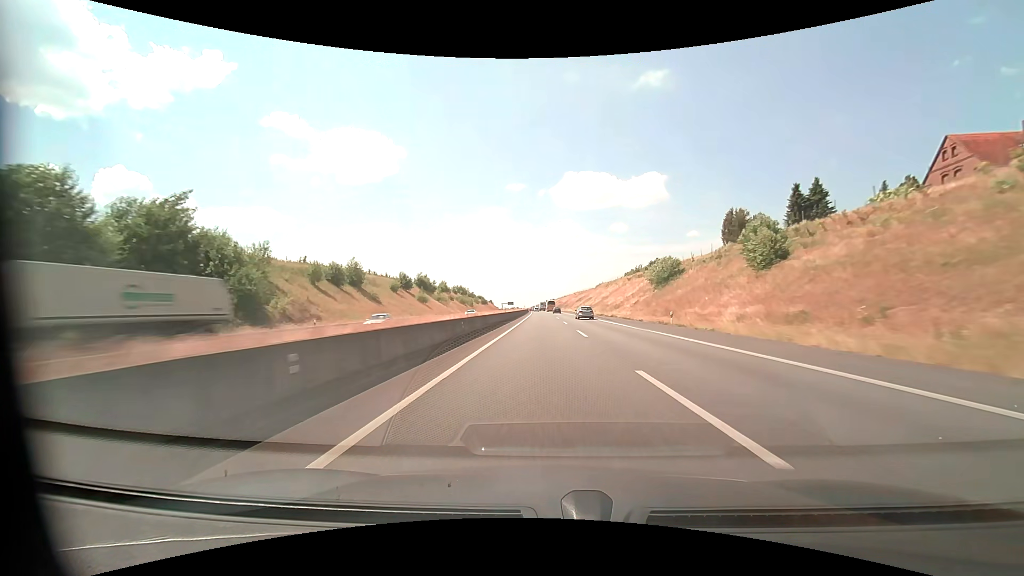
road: motorway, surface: asphalt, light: Day
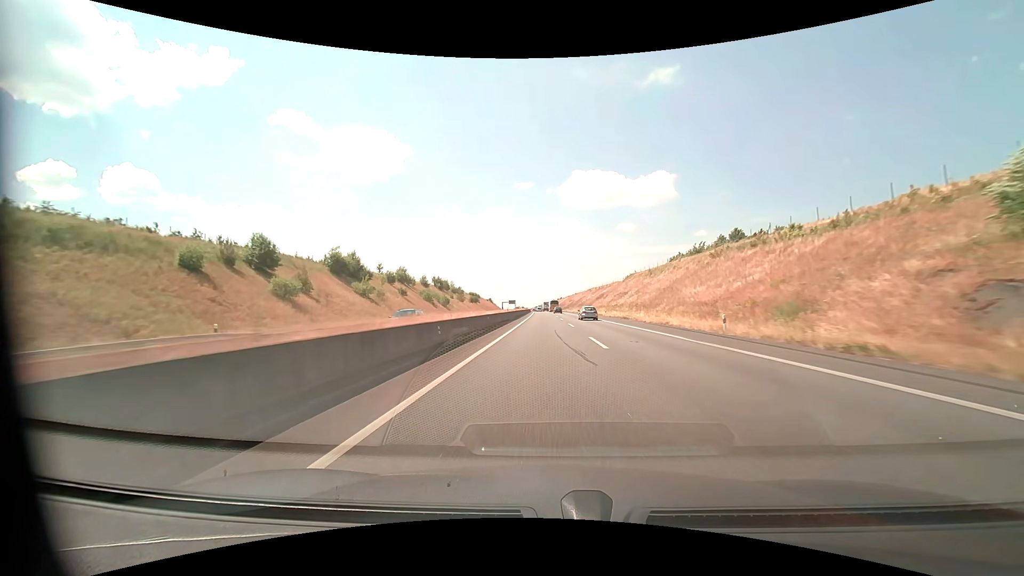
(-0.4, +61.0) m; -1°
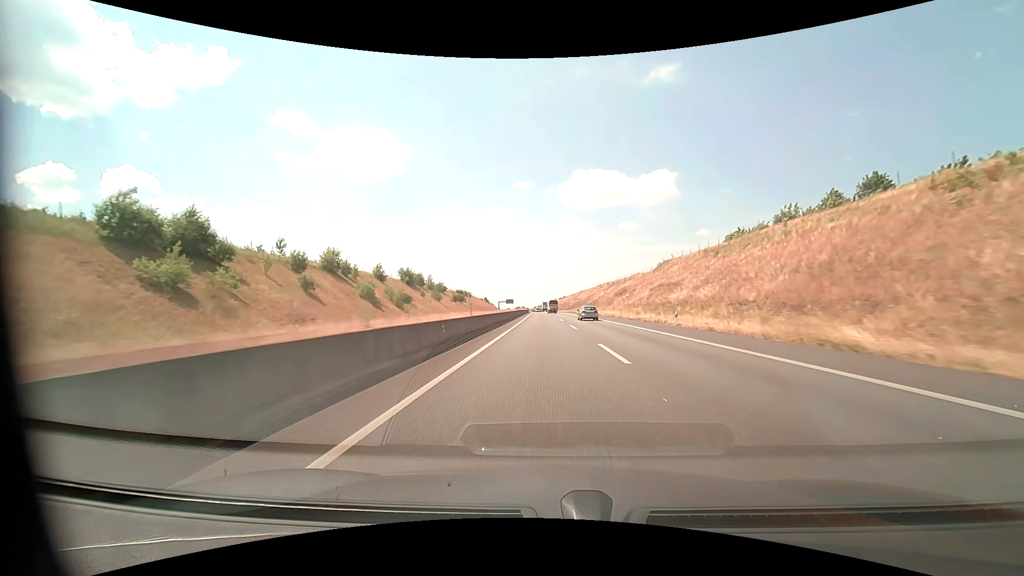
(0.0, +40.9) m; 0°
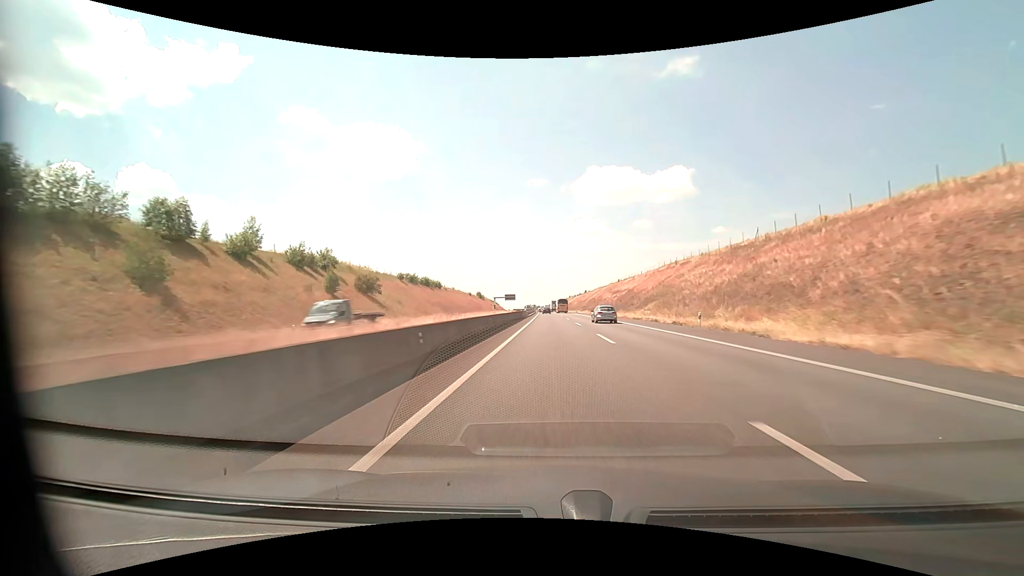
(-1.4, +102.7) m; -1°
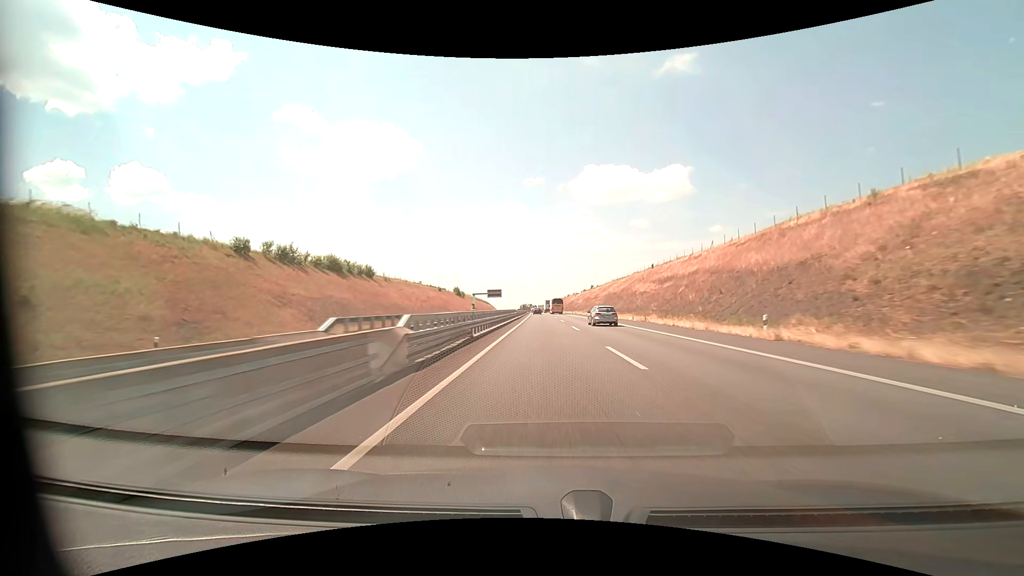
(+0.3, +61.9) m; 0°
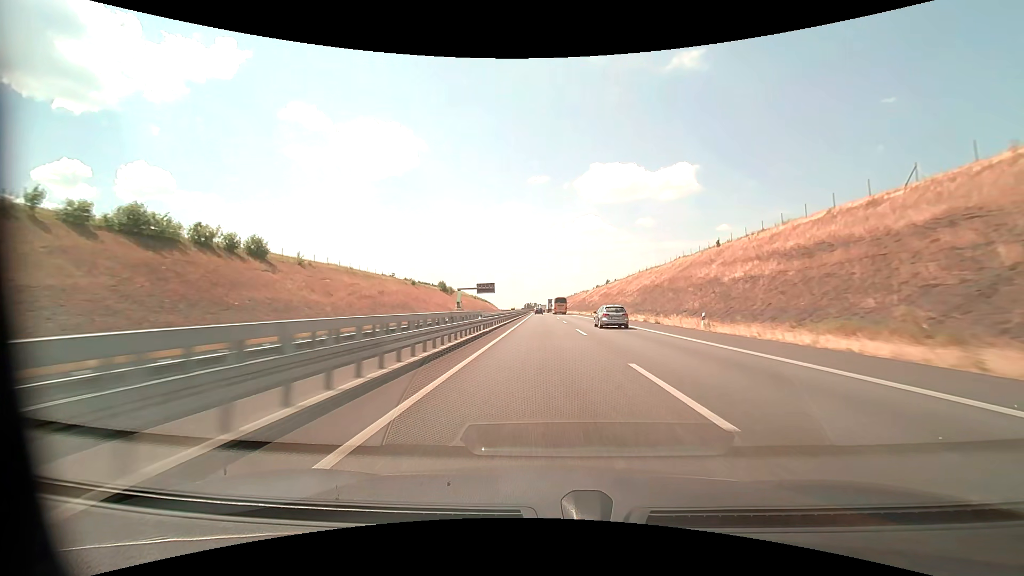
(-0.2, +41.5) m; -1°
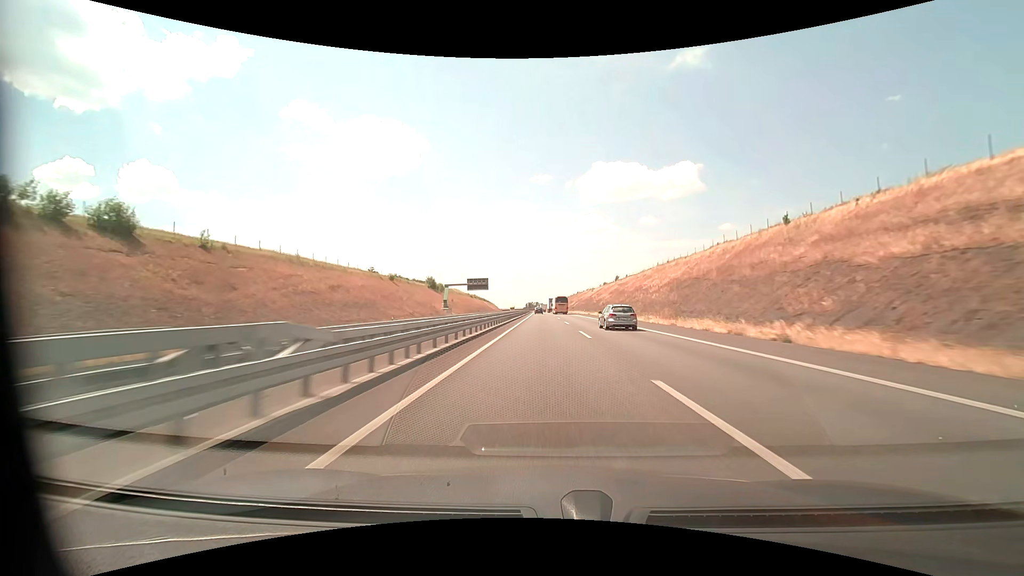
(0.0, +20.8) m; 0°
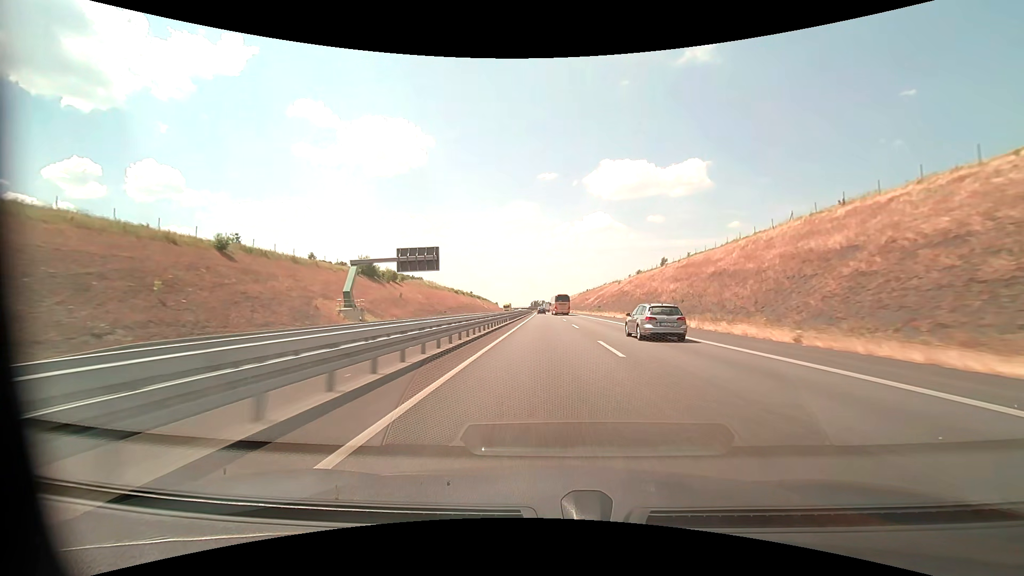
(-0.5, +62.4) m; -1°
(0, +10) (0, +20) (0, +30) (0, +40) (0, +50) (0, +60) (0, +70) (0, +80) (0, +90) (-1, +100) m
